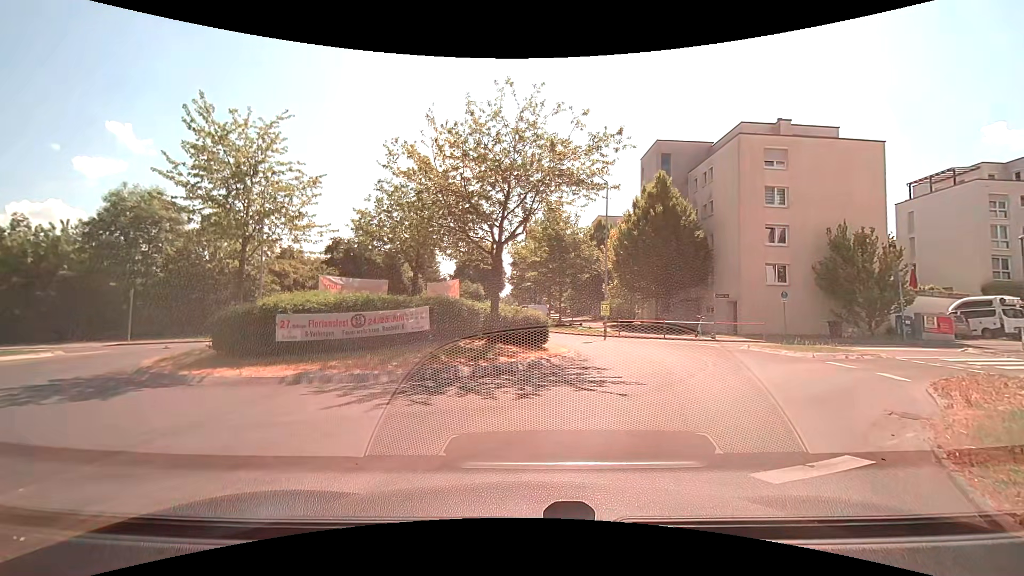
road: tertiary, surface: asphalt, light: Day
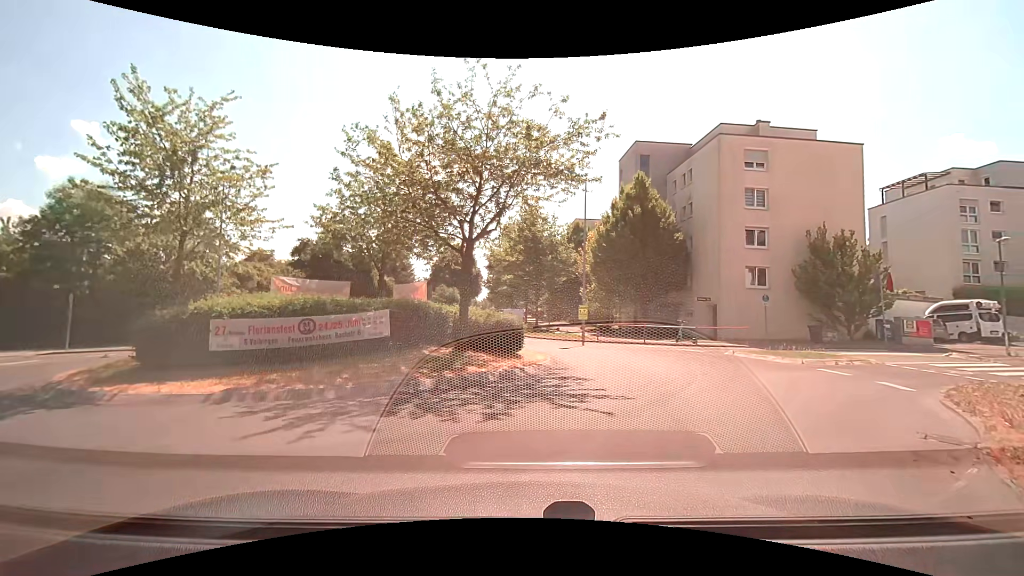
(0.0, +1.5) m; +3°
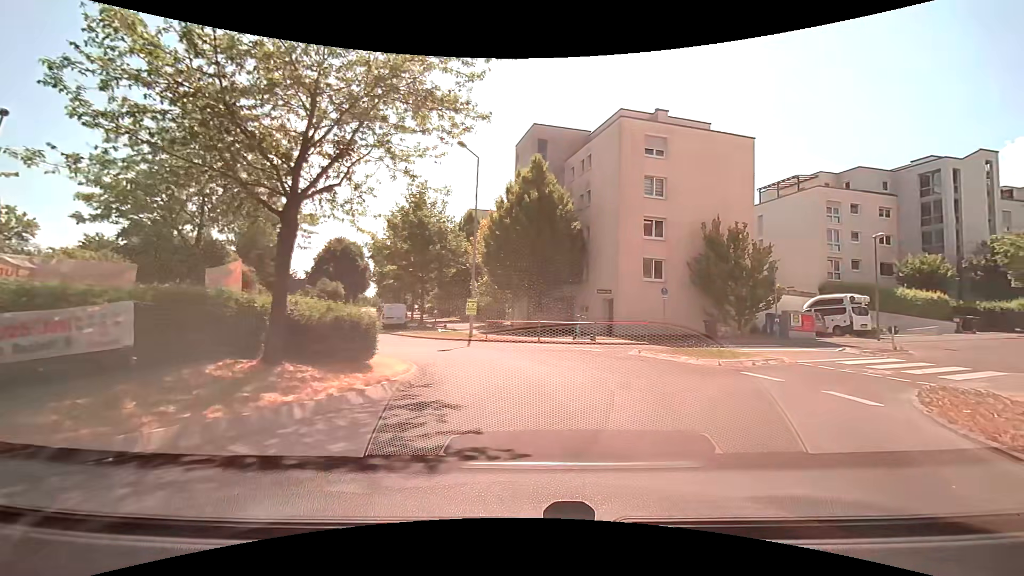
(+0.3, +4.3) m; +9°
